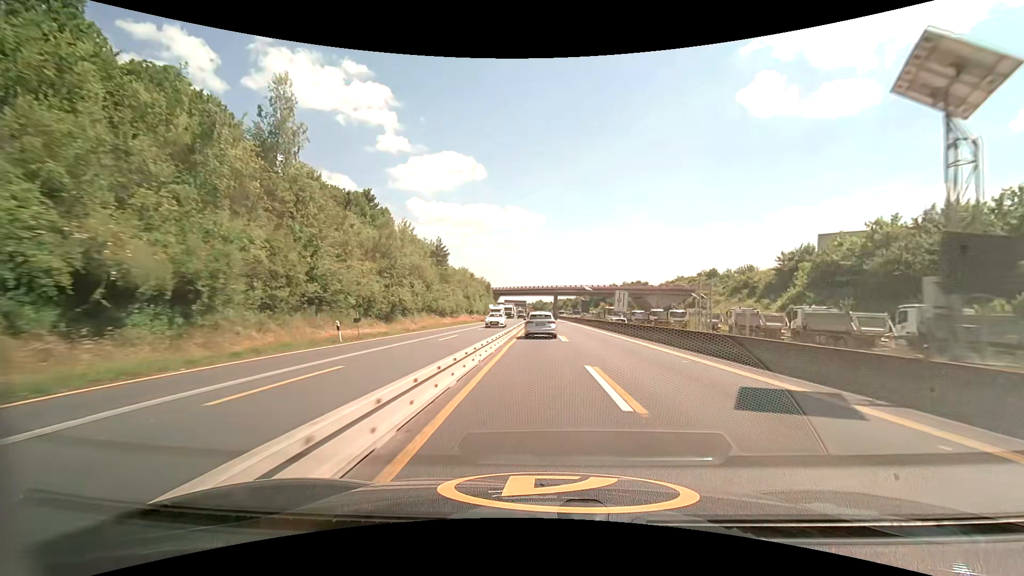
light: Day
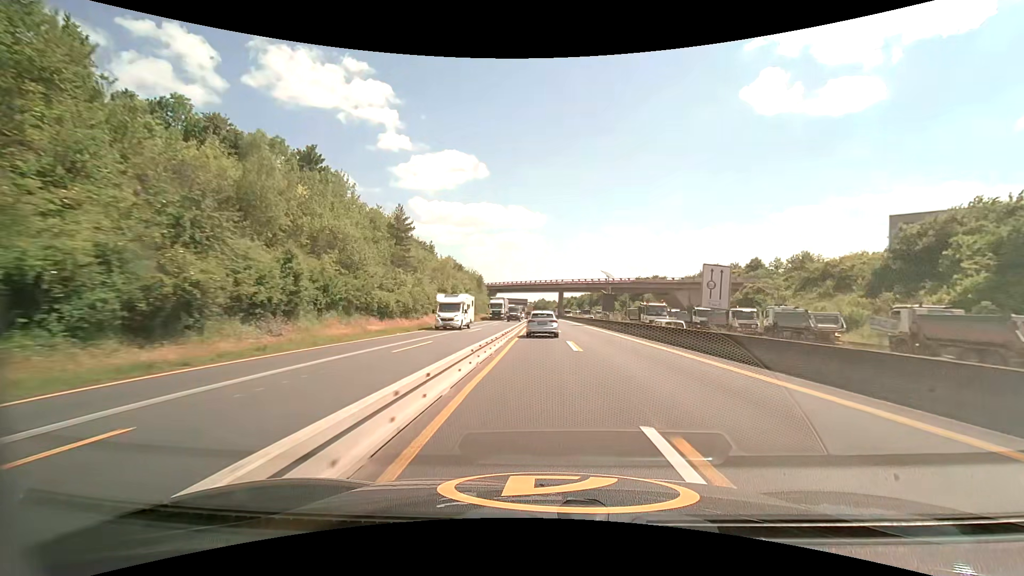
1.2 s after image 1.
(-0.1, +25.1) m; 0°
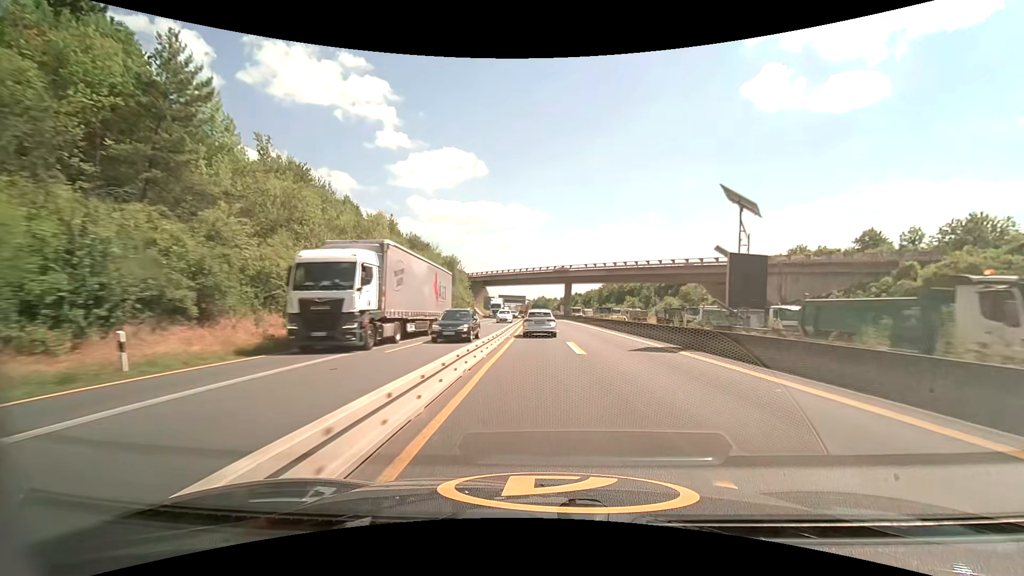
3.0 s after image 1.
(+0.1, +37.8) m; 0°
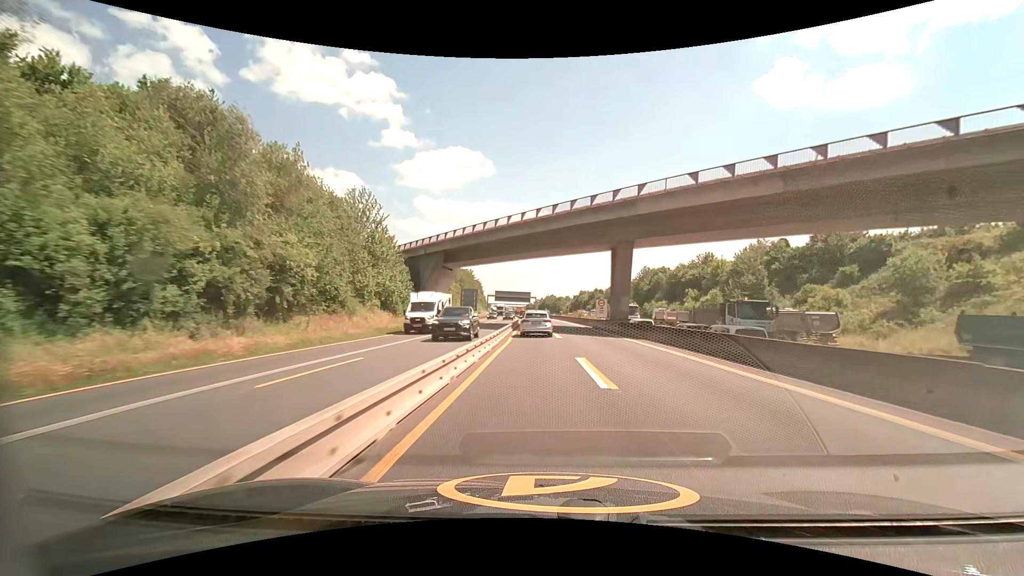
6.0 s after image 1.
(-0.4, +60.9) m; -1°
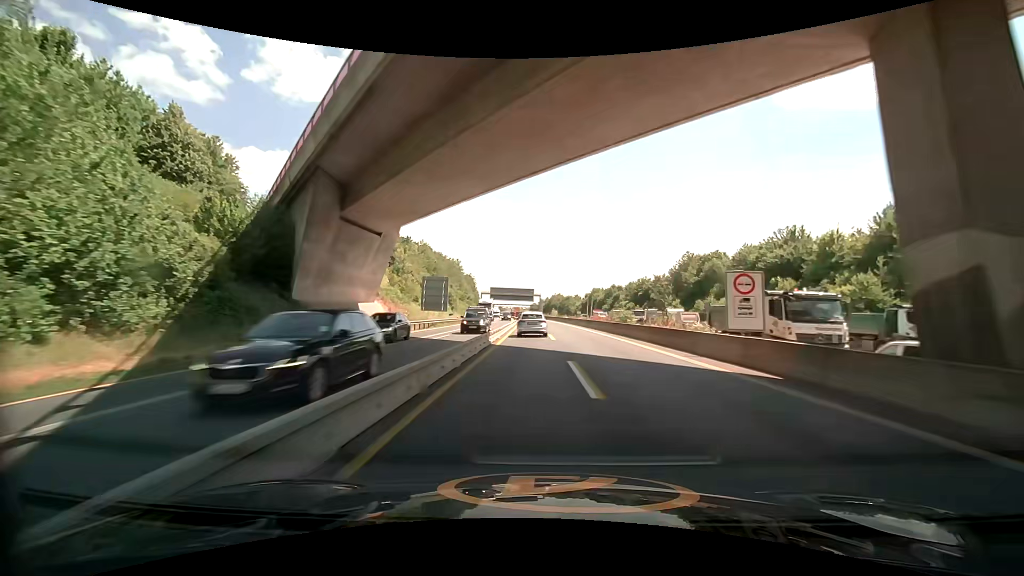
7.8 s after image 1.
(-0.2, +37.1) m; -1°
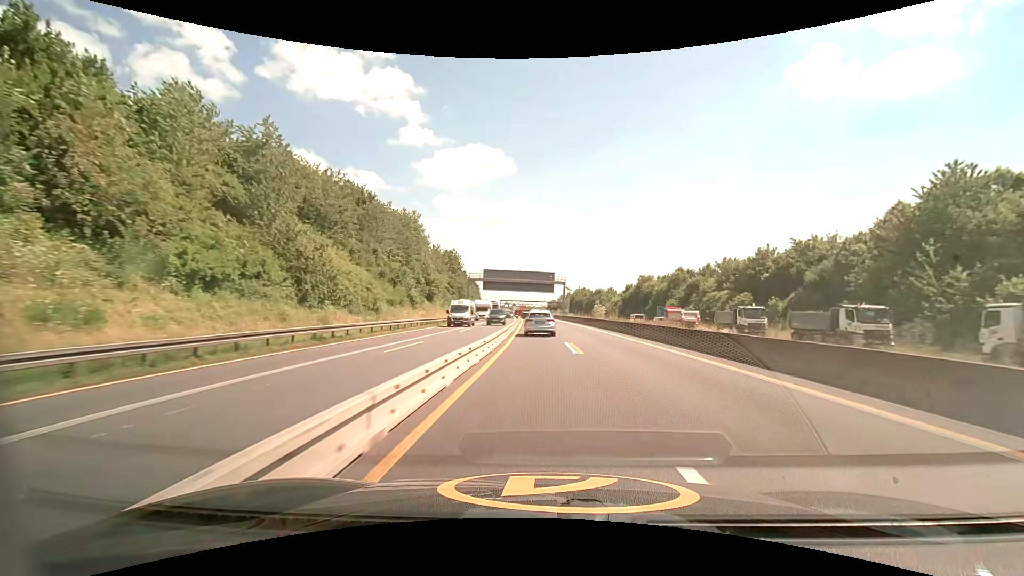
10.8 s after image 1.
(-1.3, +63.6) m; -2°
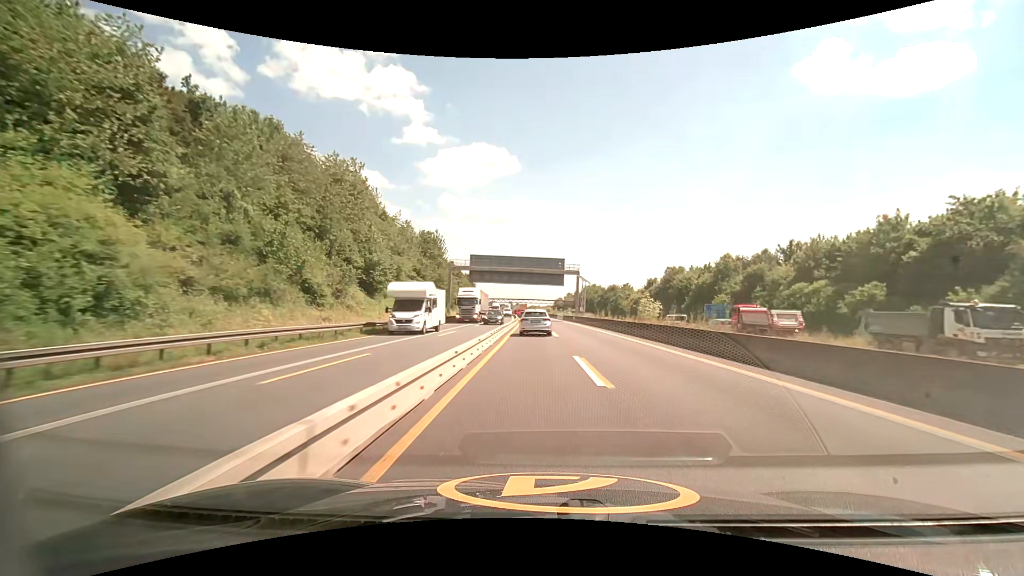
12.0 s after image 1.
(-0.1, +25.3) m; -1°
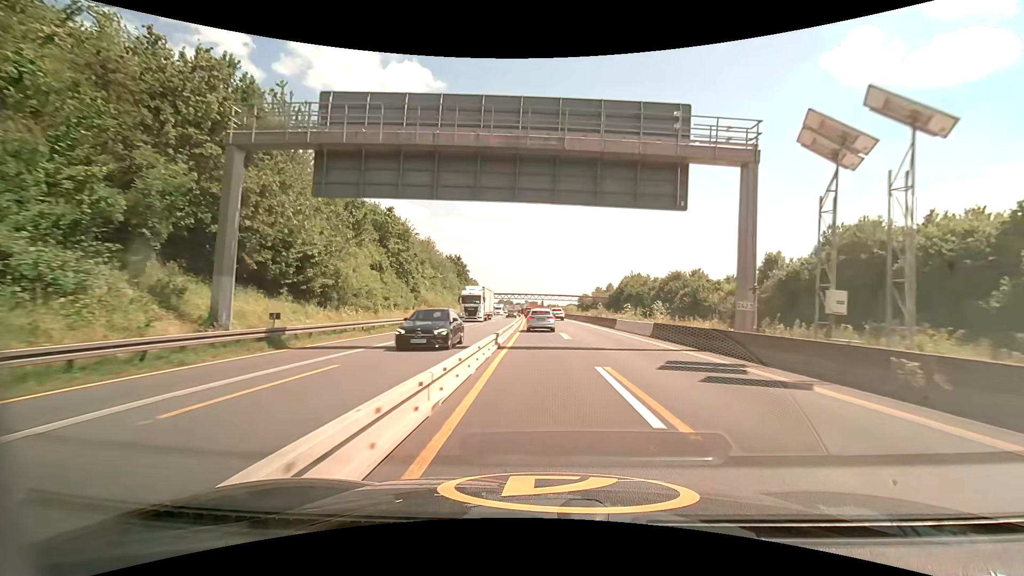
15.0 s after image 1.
(-1.3, +56.6) m; -2°
(0, +10) (0, +20) (0, +30) (0, +40) (-1, +50) (-1, +60) (-1, +70) (-2, +80) (-2, +90) (-3, +100) m
